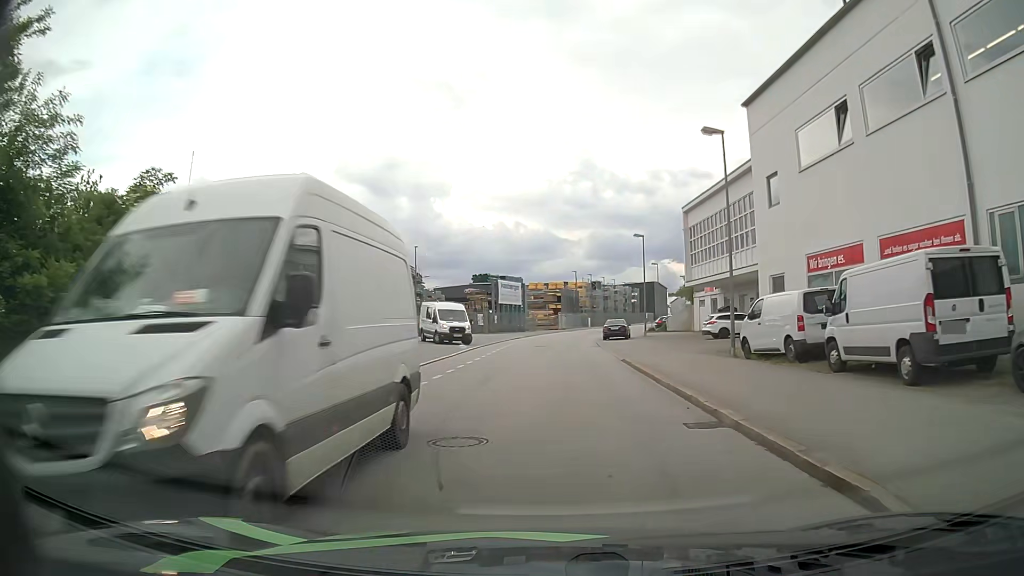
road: residential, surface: asphalt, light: Day
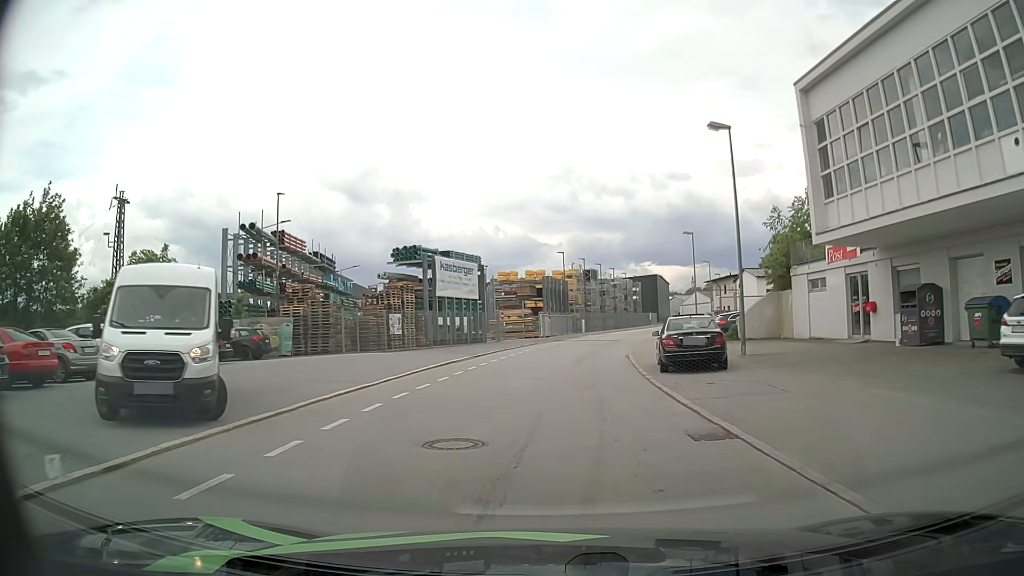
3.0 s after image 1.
(+0.2, +29.8) m; +1°
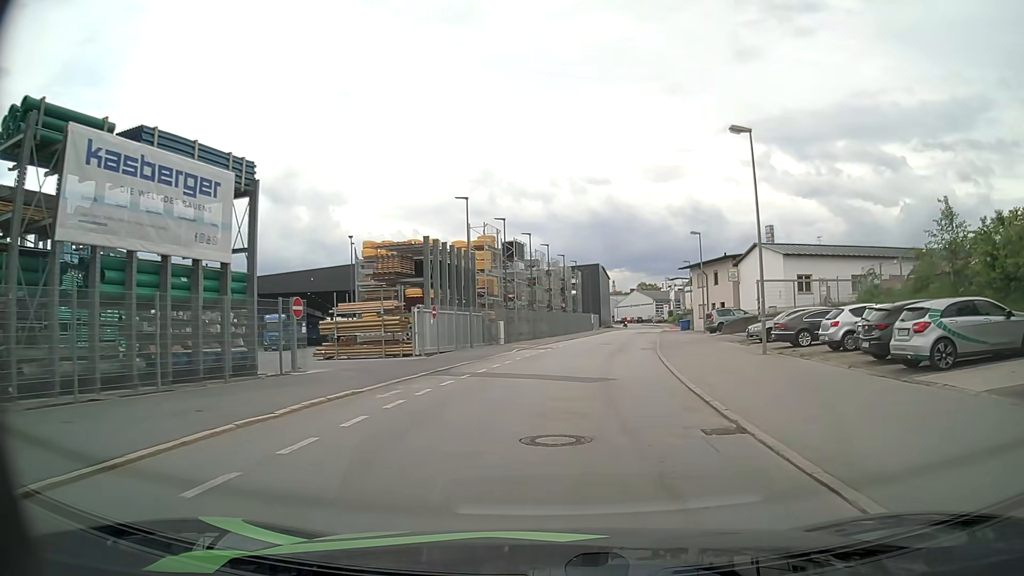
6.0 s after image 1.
(+1.2, +30.2) m; +7°
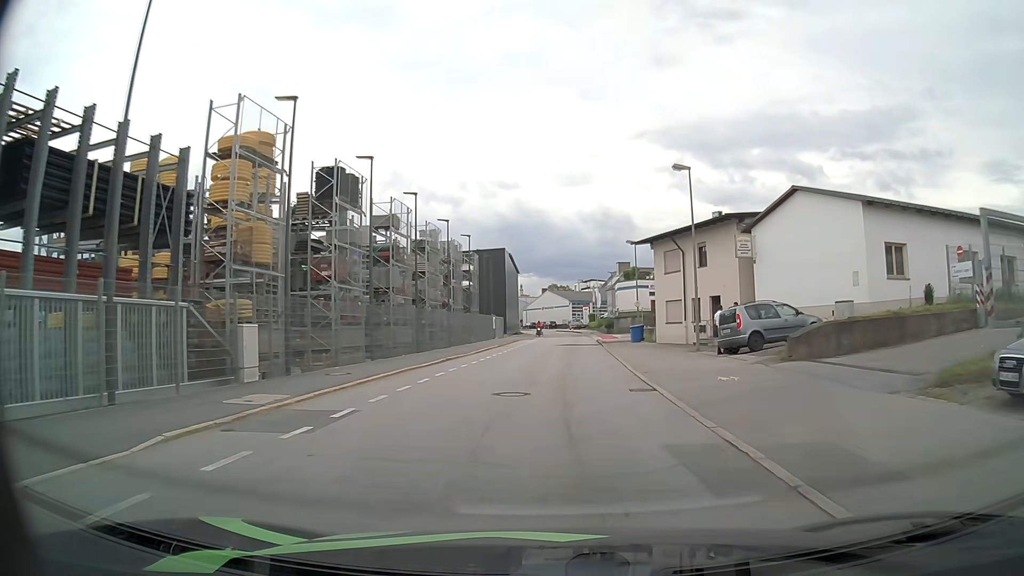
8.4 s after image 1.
(+1.9, +24.8) m; +8°
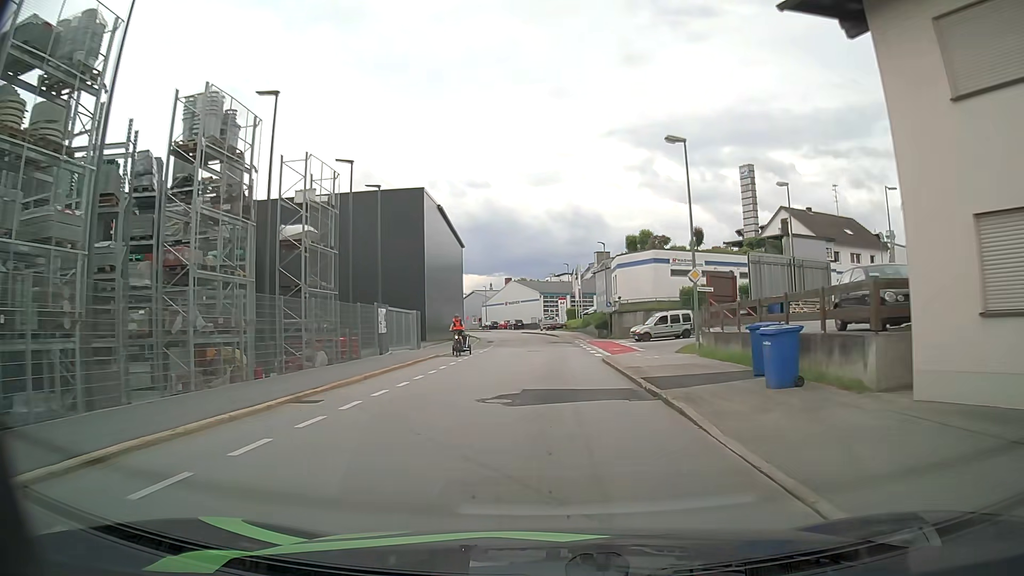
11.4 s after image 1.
(+0.9, +31.5) m; +2°
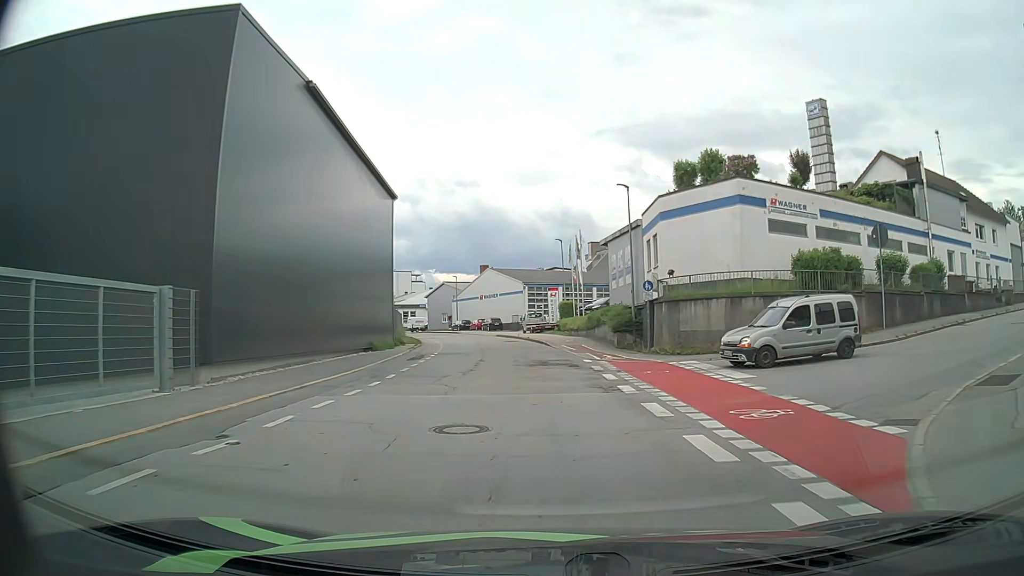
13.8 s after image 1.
(+0.2, +24.3) m; +1°
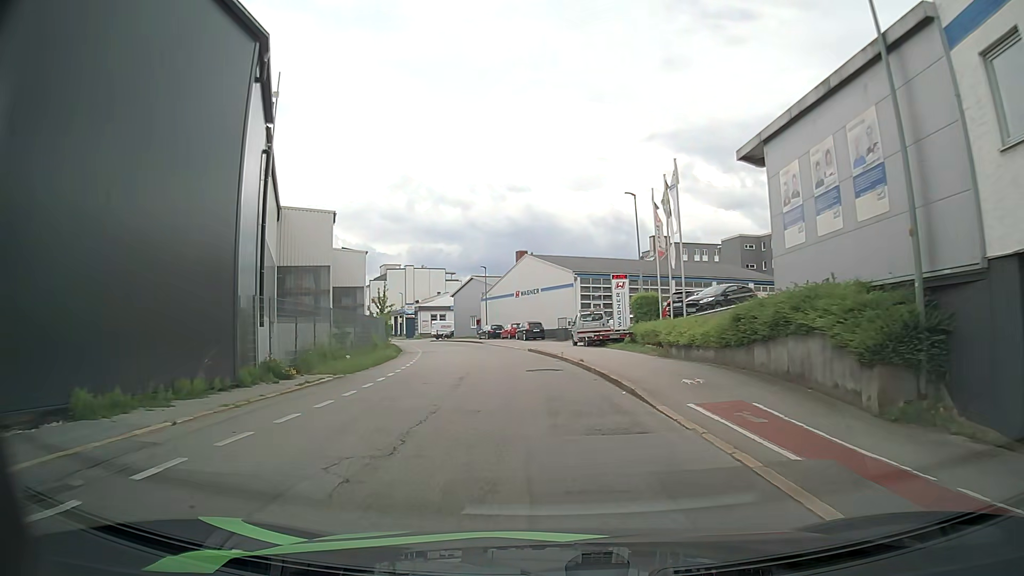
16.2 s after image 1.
(-0.7, +23.9) m; -5°
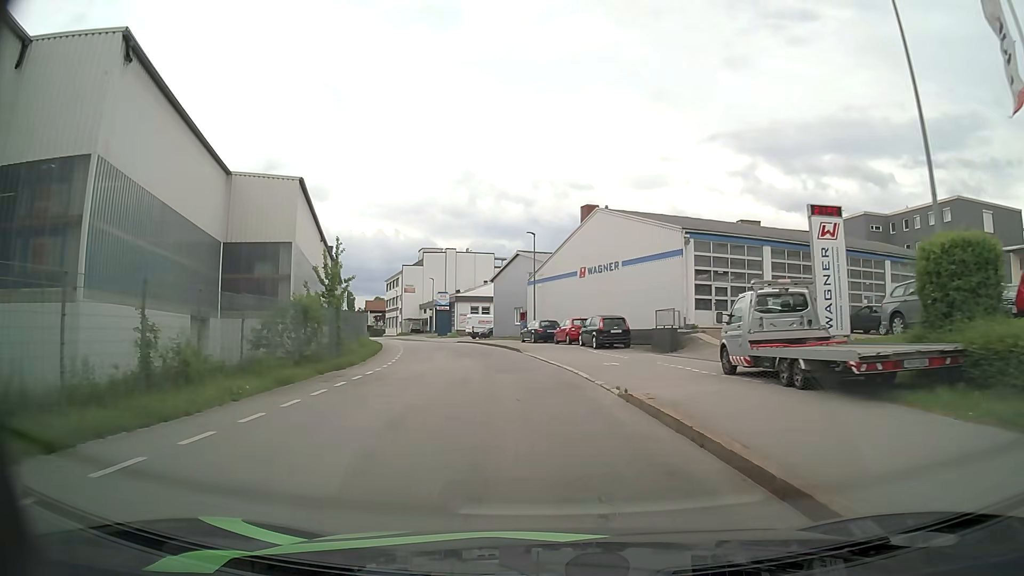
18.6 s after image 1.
(-0.9, +24.8) m; -5°
(0, +10) (-1, +20) (-2, +30) (-4, +40) (-7, +49) (-10, +59) (-13, +68) (-16, +78) (-20, +87) (-23, +97) m
